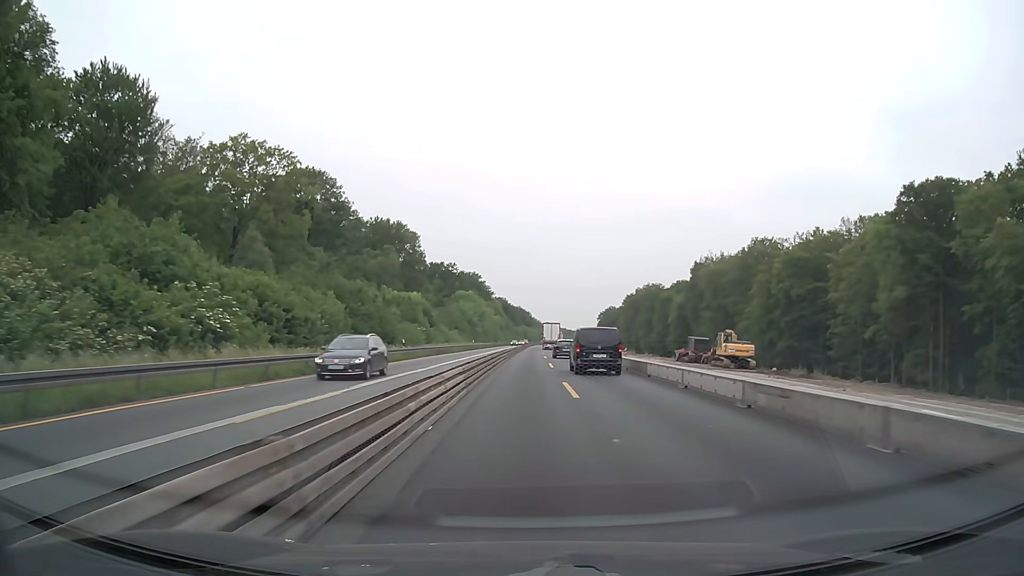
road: motorway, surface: concrete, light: Day
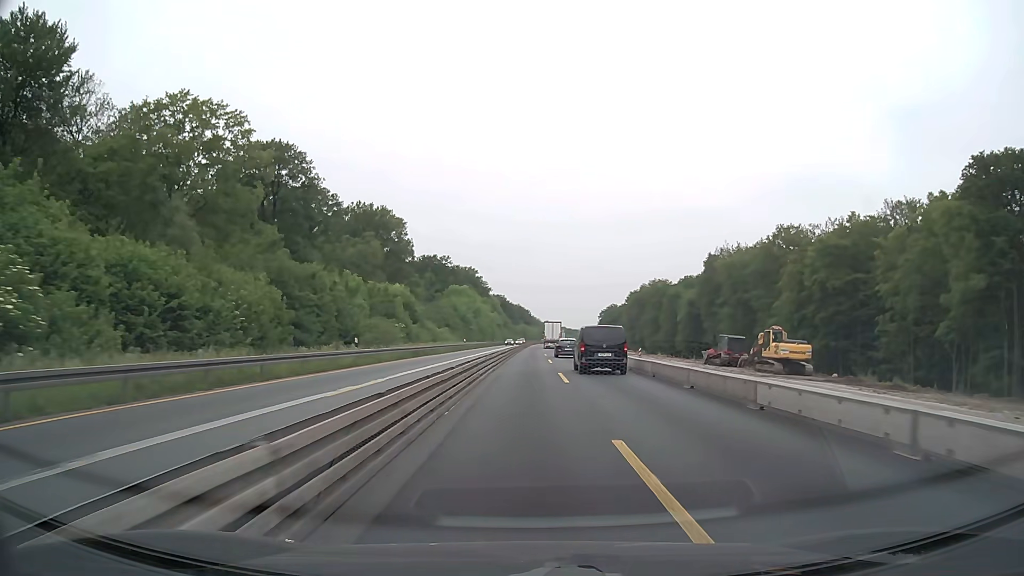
(0.0, +12.7) m; 0°
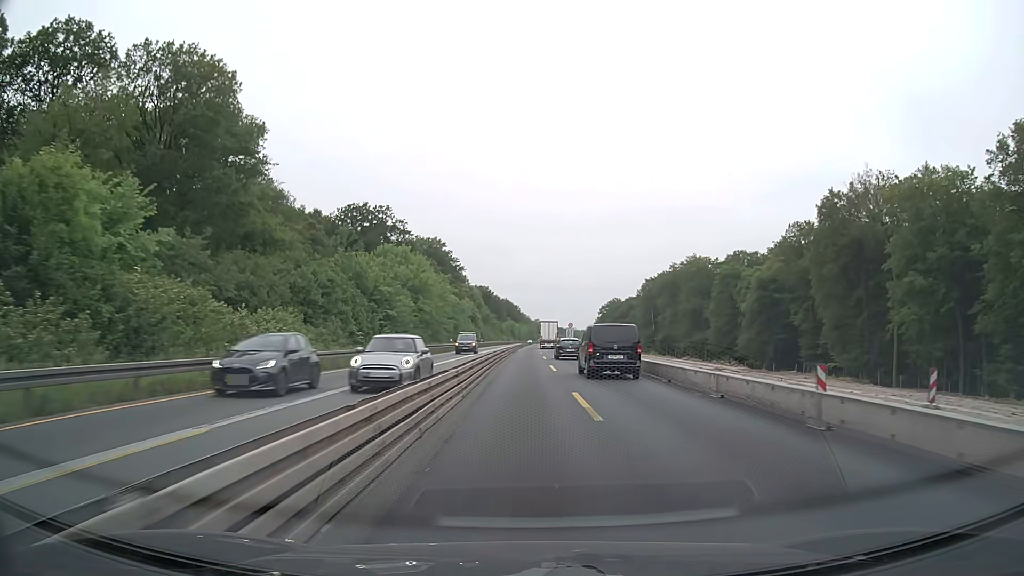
(+0.8, +63.6) m; +1°
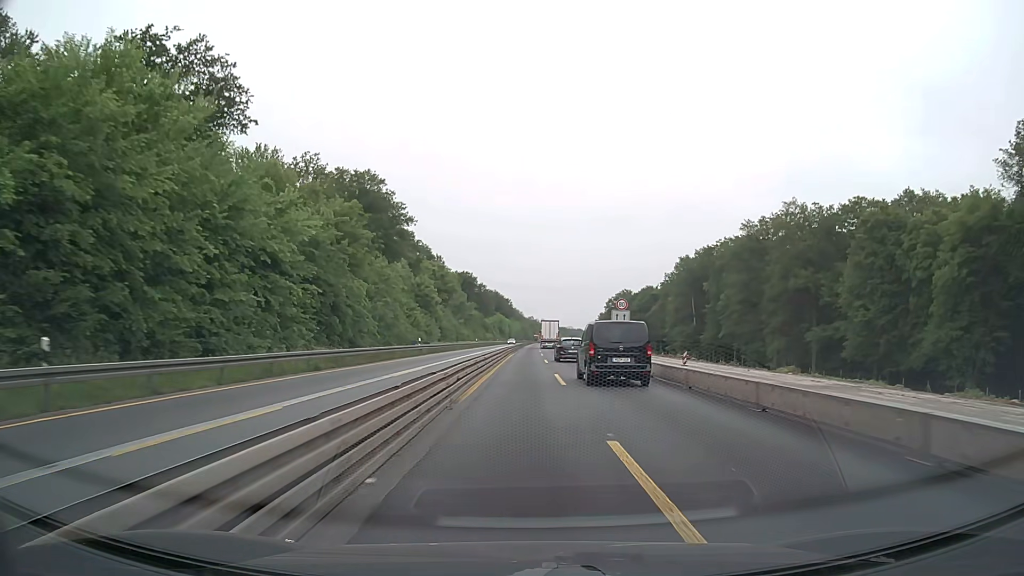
(+0.4, +63.6) m; +1°
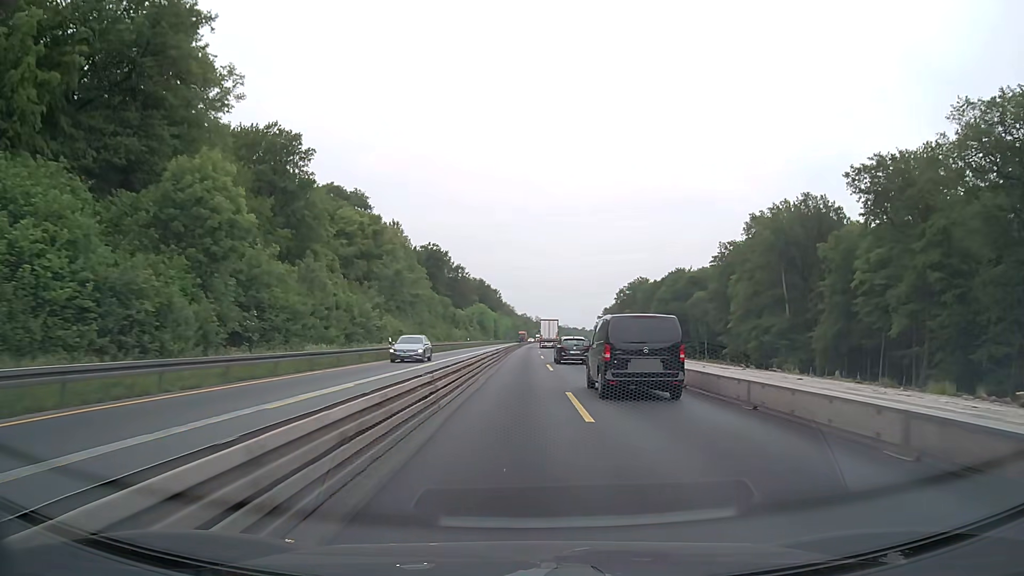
(+0.6, +63.6) m; +1°
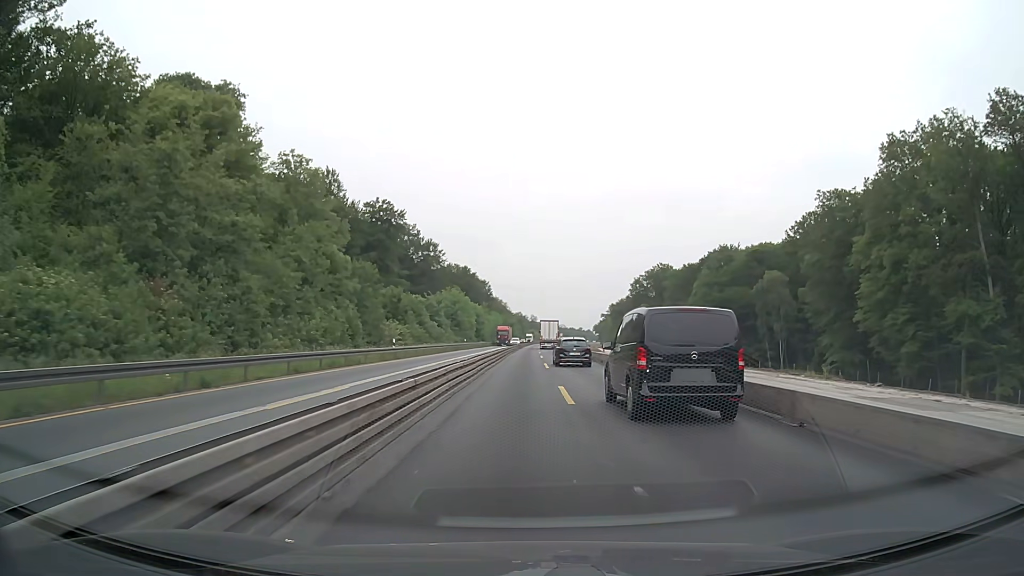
(+0.3, +50.8) m; +1°
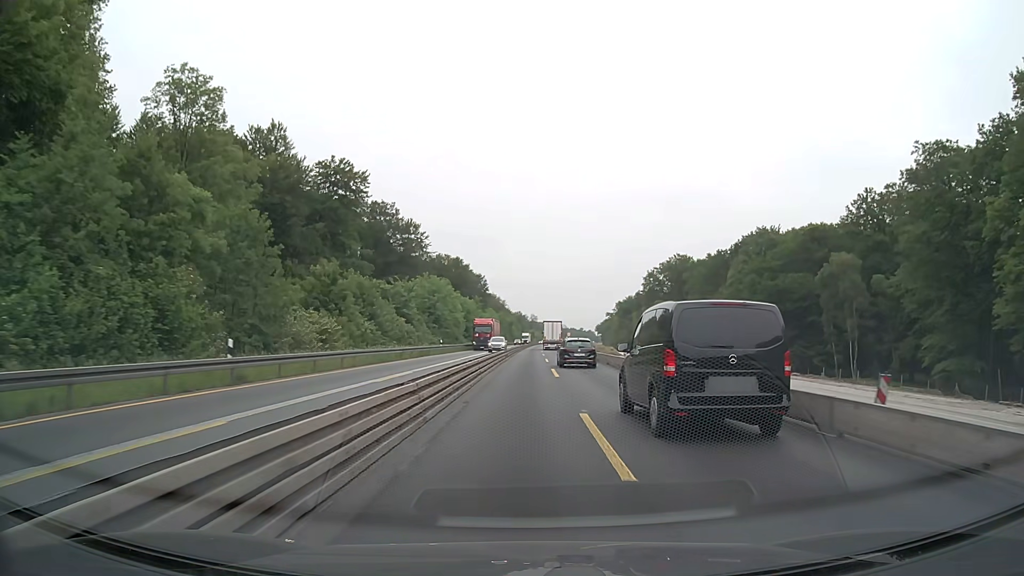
(-0.1, +25.4) m; 0°
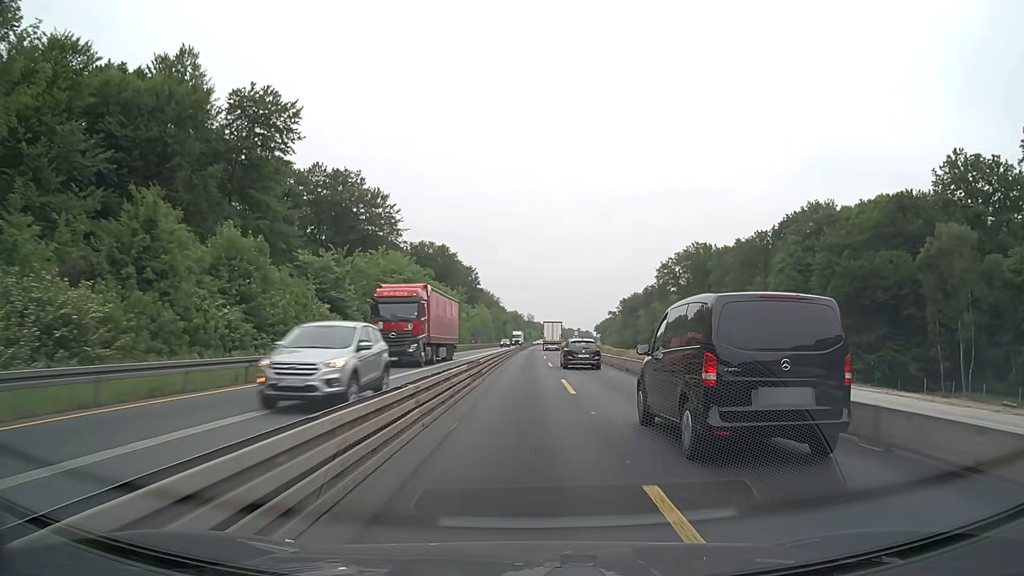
(+0.1, +25.4) m; 0°
(0, +10) (0, +20) (0, +30) (0, +40) (0, +50) (0, +60) (+1, +70) (+1, +80) (+1, +90) (+1, +100) m
